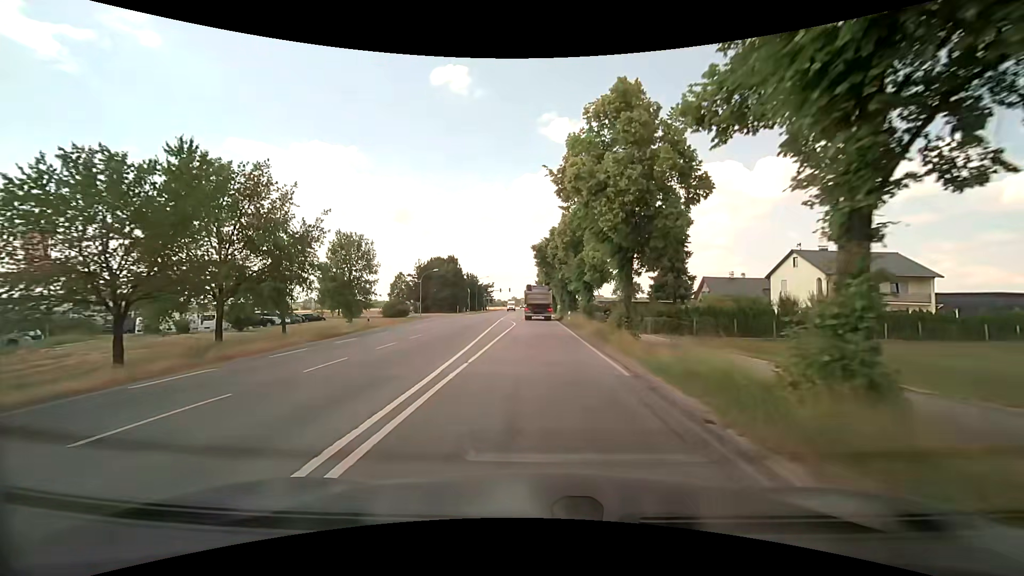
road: secondary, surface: asphalt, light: Day
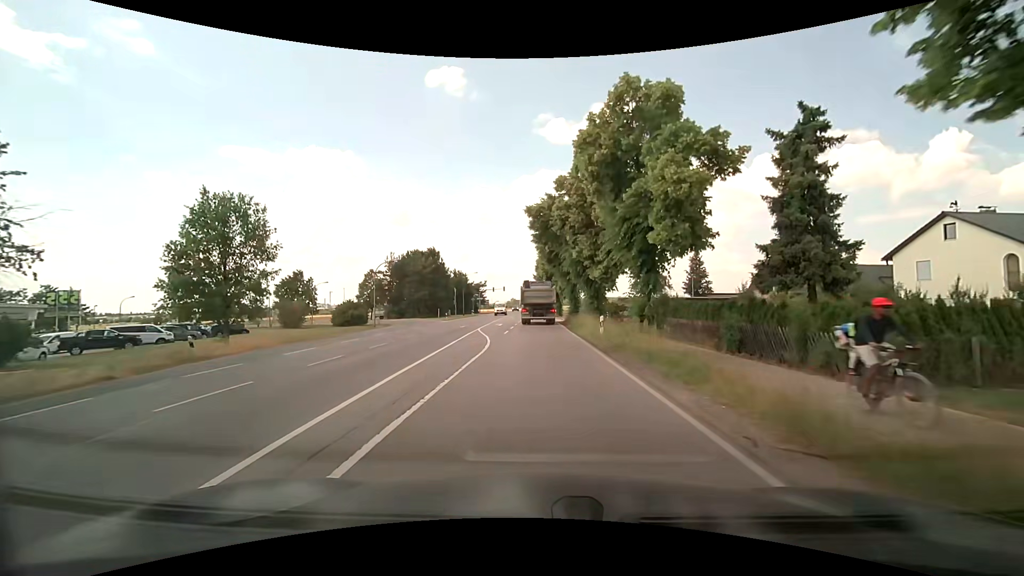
(0.0, +20.6) m; 0°
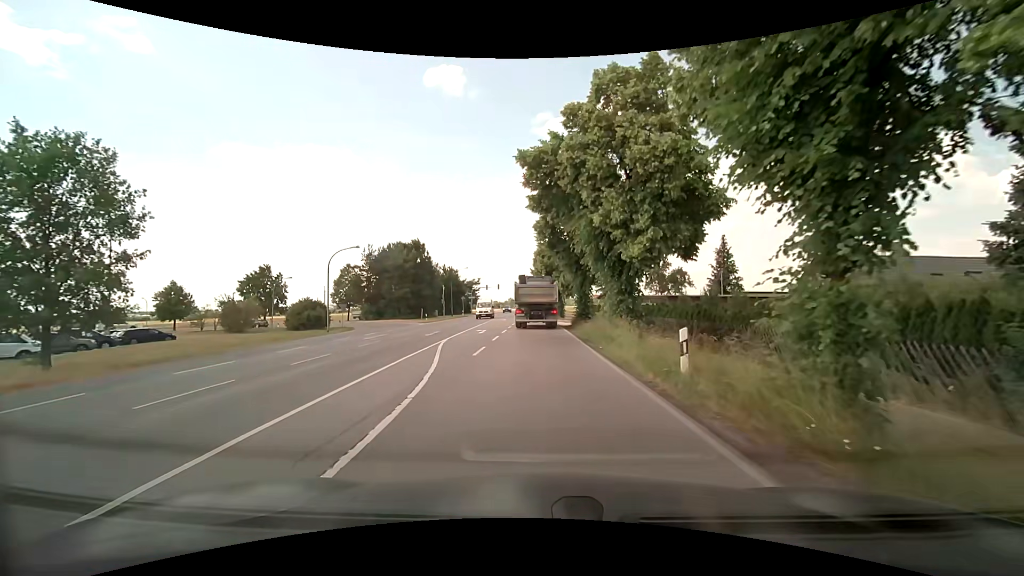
(+0.1, +11.2) m; +1°
(0, +10) (0, +20) (0, +30) (0, +40) (0, +50) (0, +60) (-1, +70) (-1, +80) (-1, +90) (-1, +100) m
